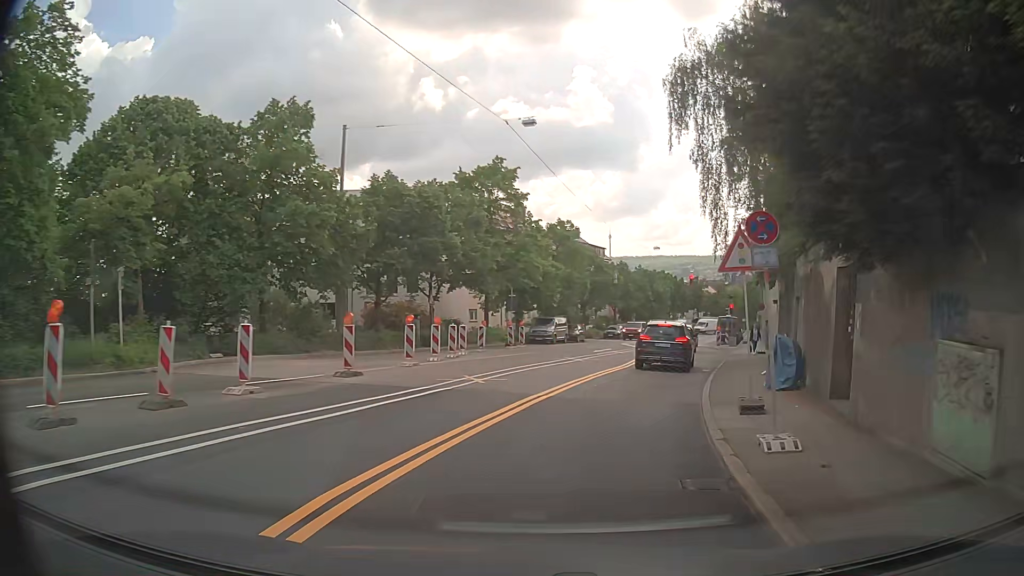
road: secondary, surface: asphalt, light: Day
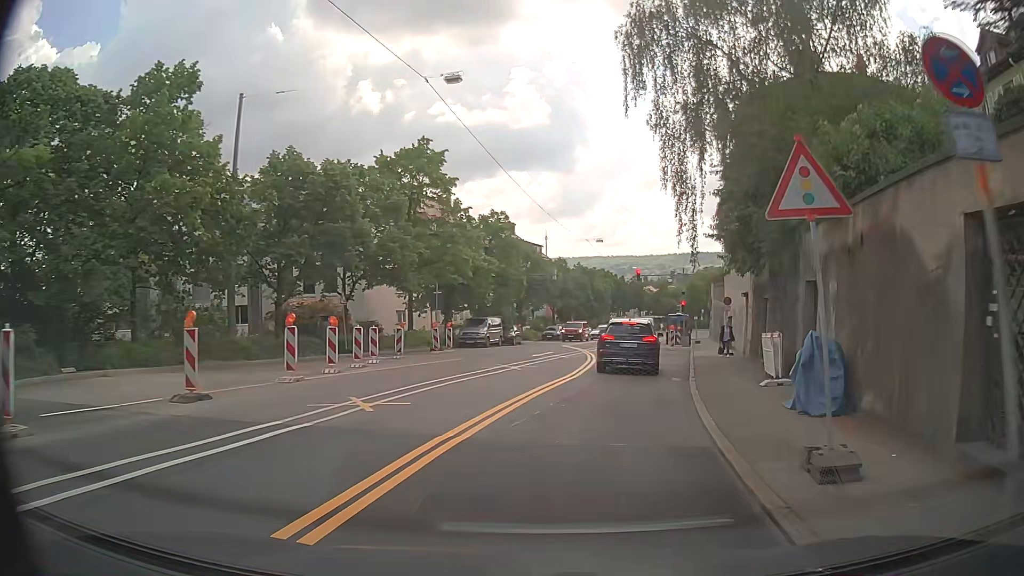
(+0.2, +5.0) m; +5°
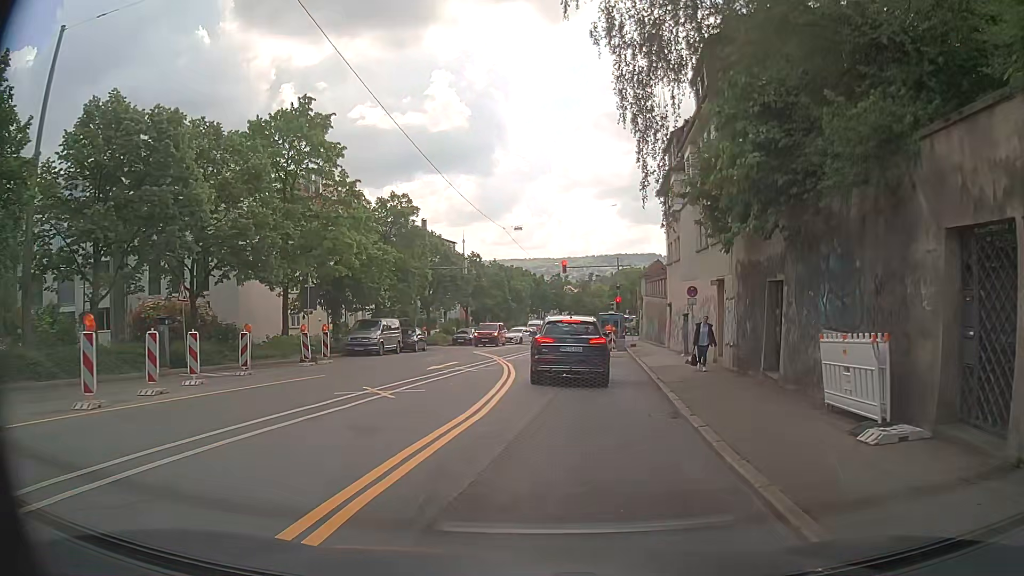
(+0.6, +7.9) m; +8°
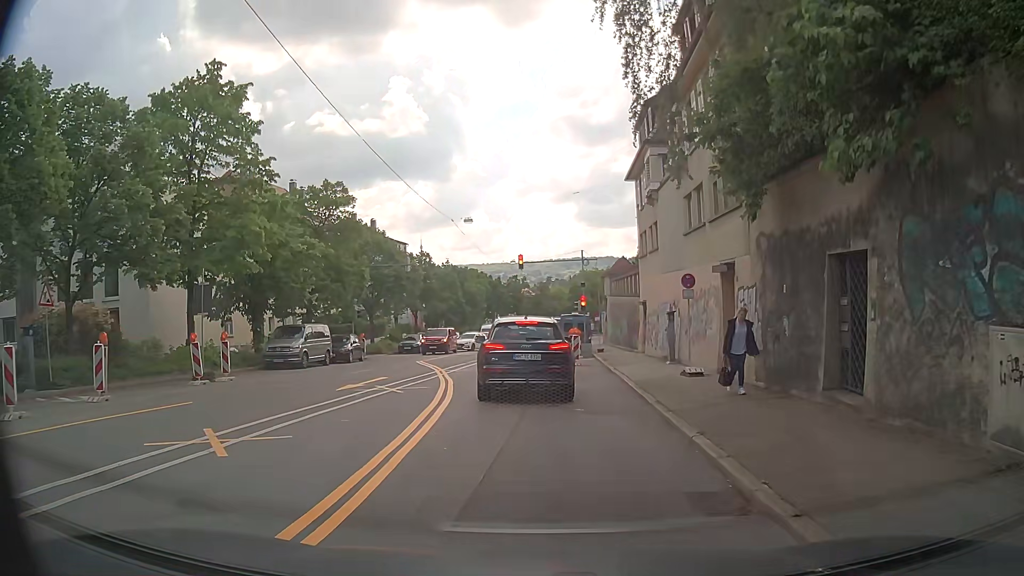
(+0.2, +5.5) m; +4°
